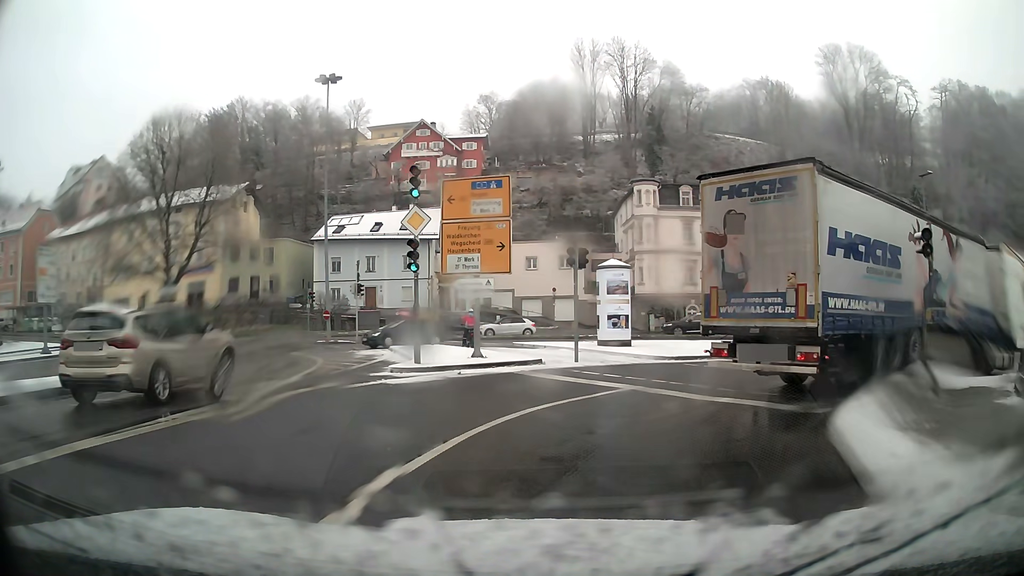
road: primary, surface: asphalt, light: Day
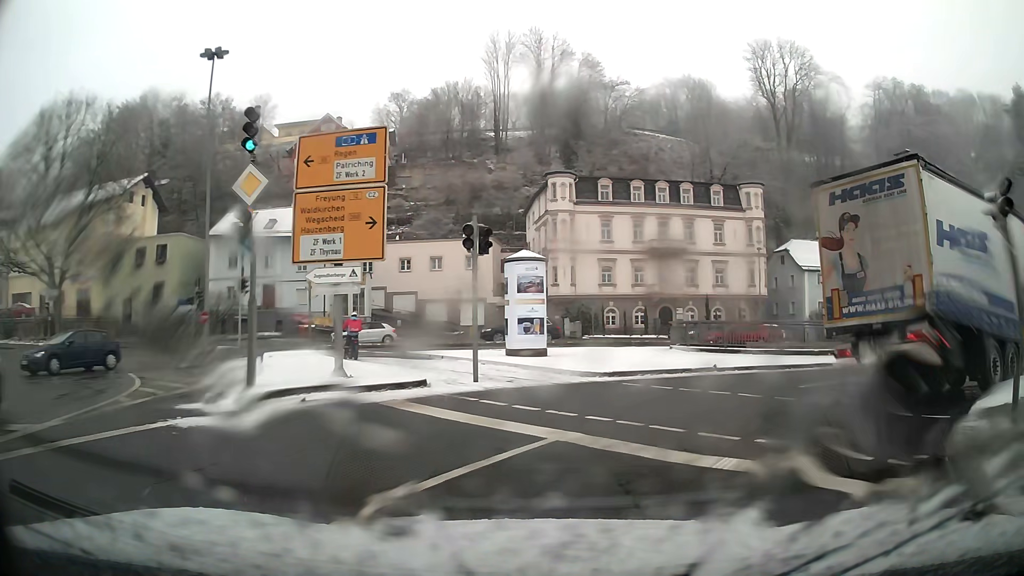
(+0.4, +5.2) m; +9°
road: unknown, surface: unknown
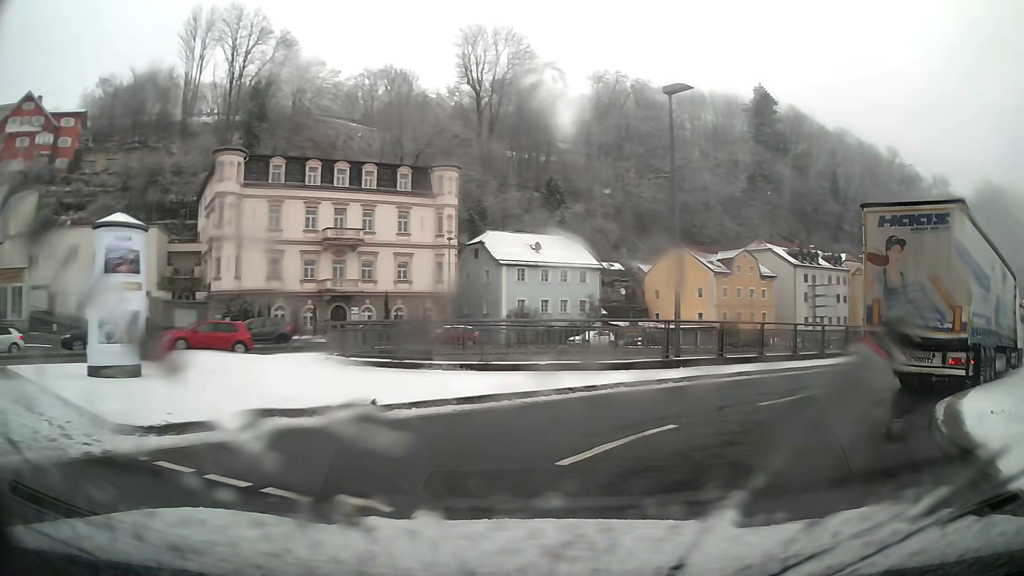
(+2.0, +7.9) m; +29°
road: primary_link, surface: asphalt
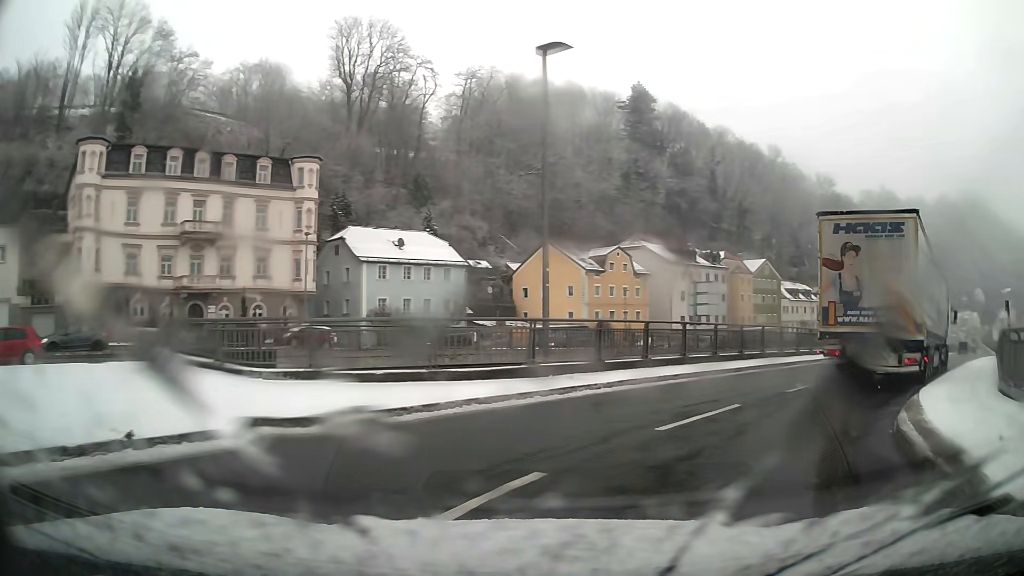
(+0.3, +3.0) m; +11°
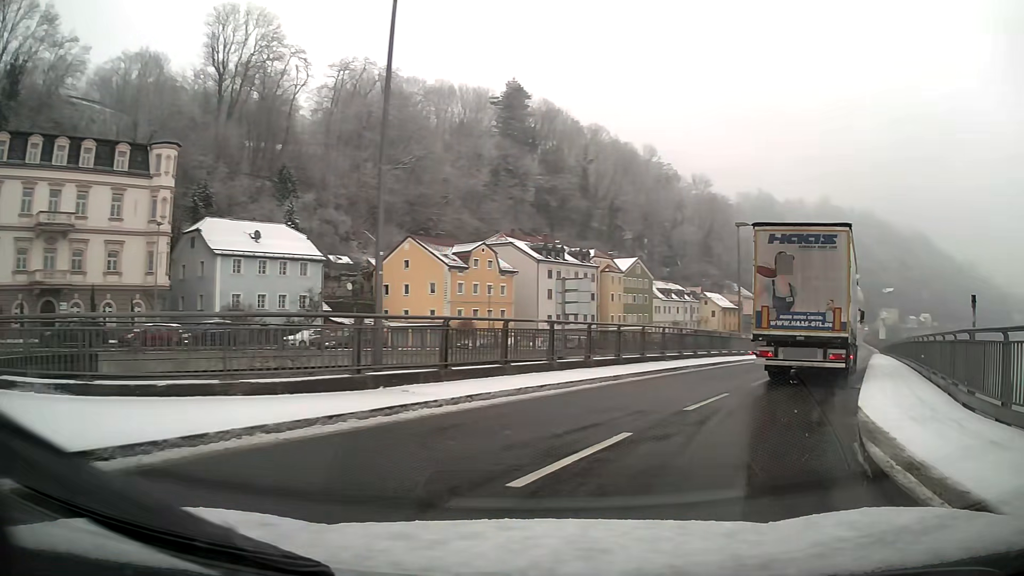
(+0.3, +3.2) m; +11°
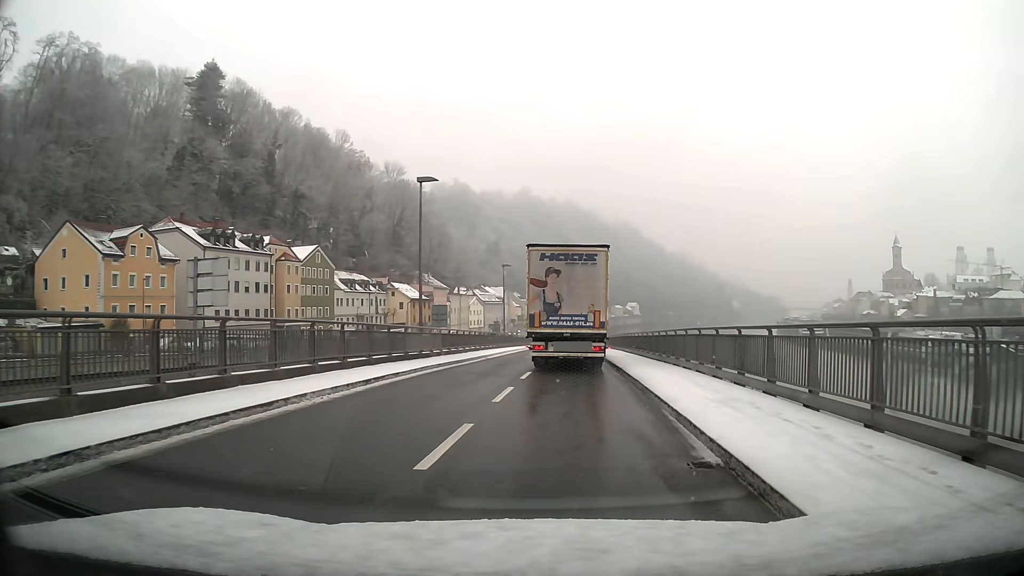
(+2.6, +10.7) m; +22°
(0, +10) (+1, +20) (+1, +30) (+1, +40) (+2, +50) (+2, +60) (+3, +70) (+3, +80) (+3, +90) (+4, +100) m
